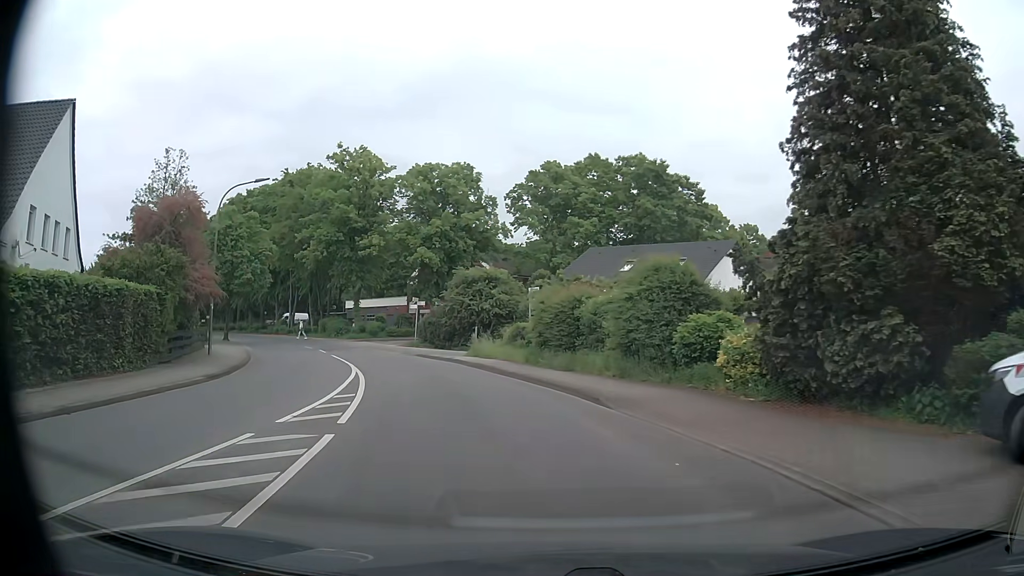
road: tertiary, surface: asphalt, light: Day
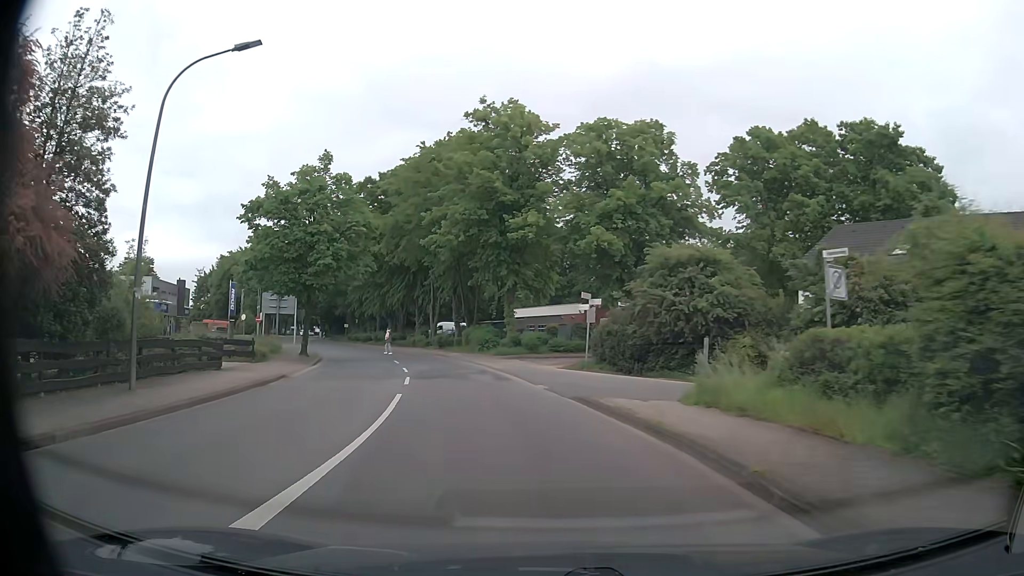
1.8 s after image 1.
(-2.4, +17.2) m; -16°
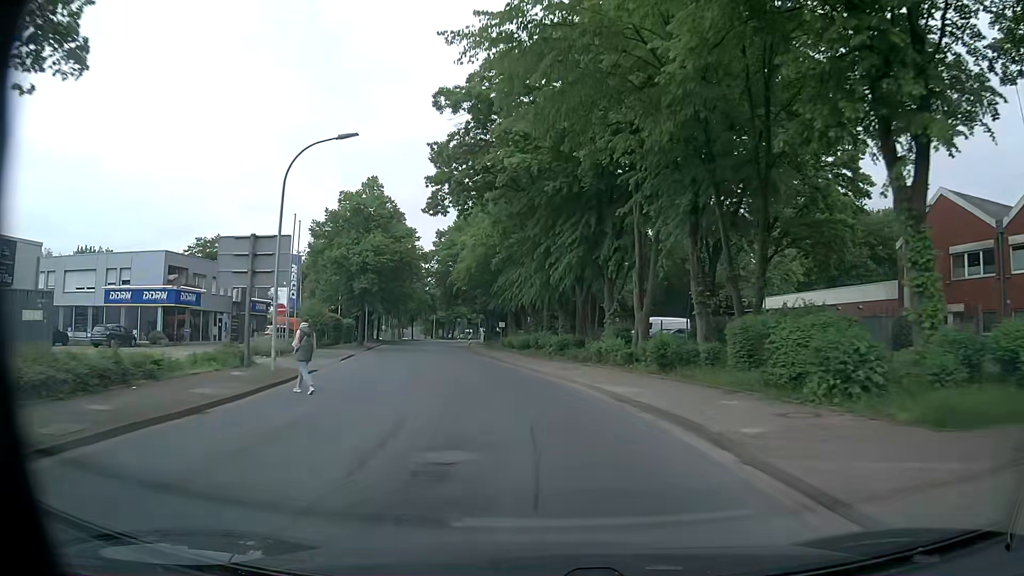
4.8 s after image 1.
(-5.7, +34.2) m; -17°
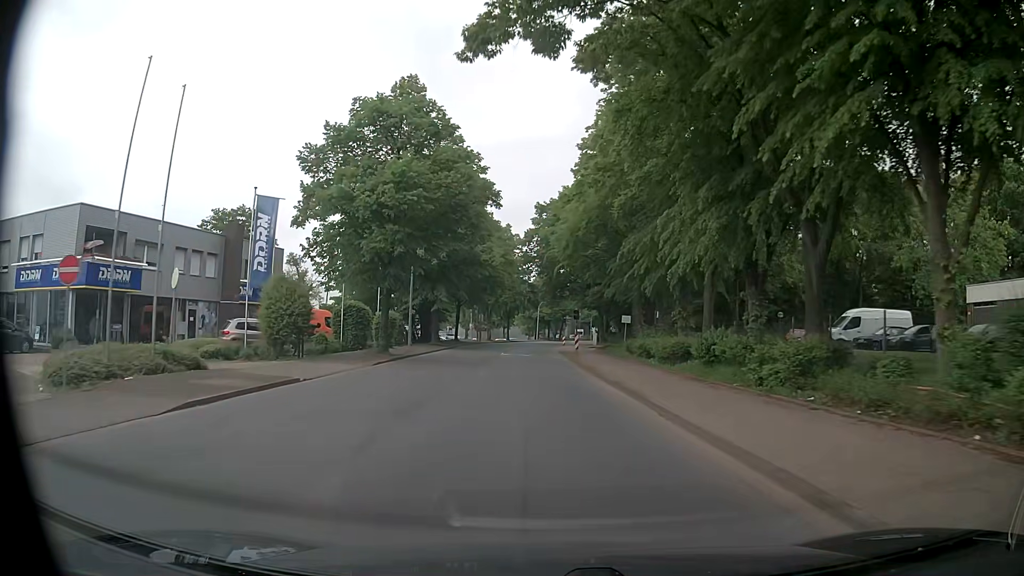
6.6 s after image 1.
(-2.0, +22.7) m; -9°
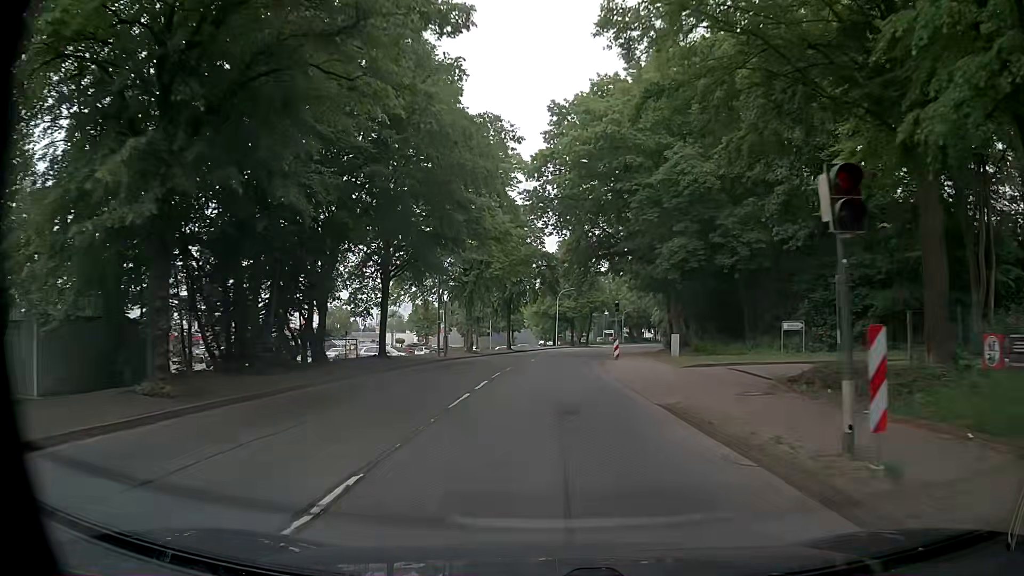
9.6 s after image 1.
(-1.2, +39.4) m; -2°
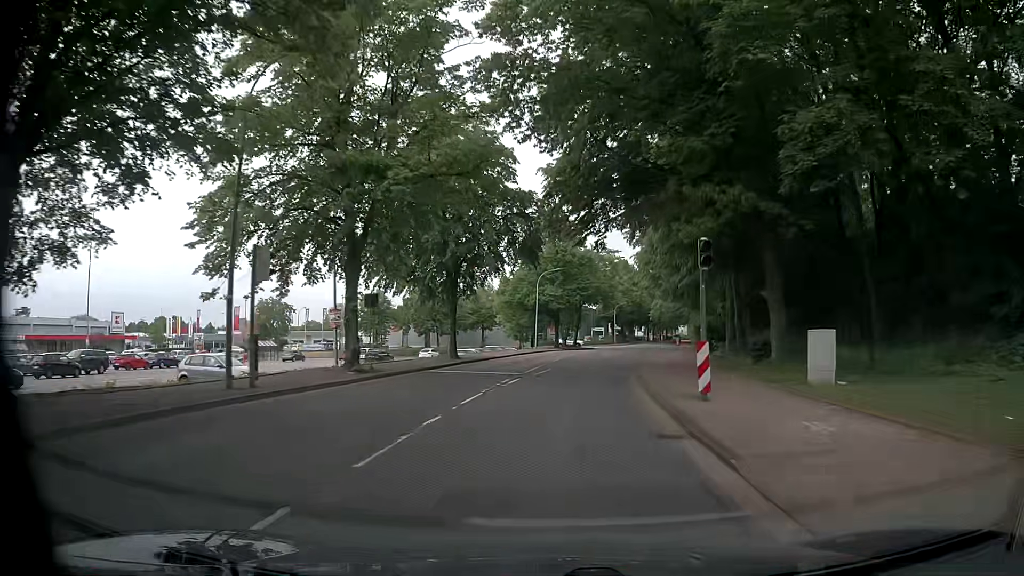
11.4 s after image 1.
(+0.2, +24.0) m; +1°
(0, +10) (+1, +20) (+2, +30) (+4, +40) (+6, +50) (+8, +59) (+10, +69) (+12, +79) (+14, +89) (+17, +98) m
